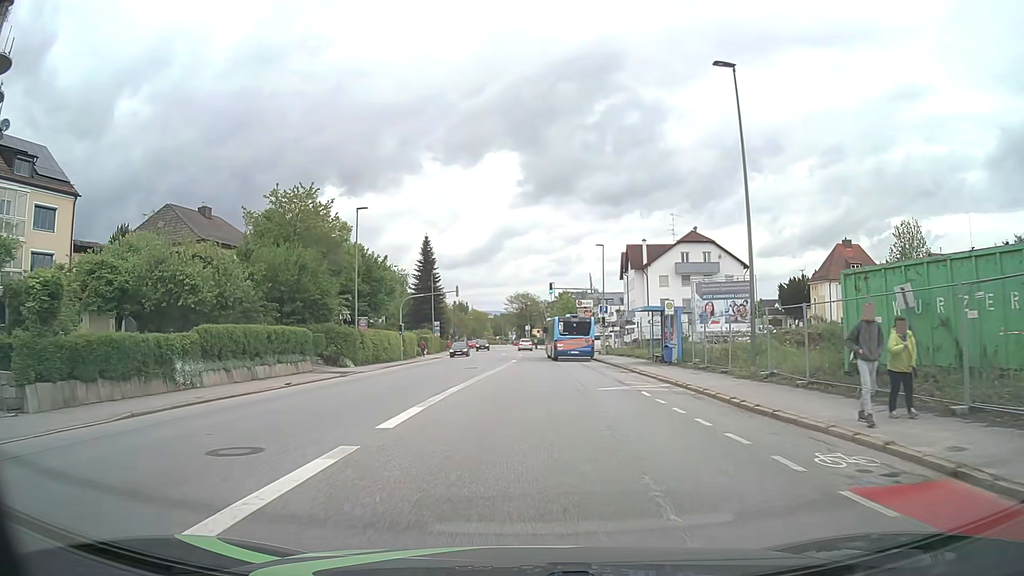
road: tertiary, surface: asphalt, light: Day
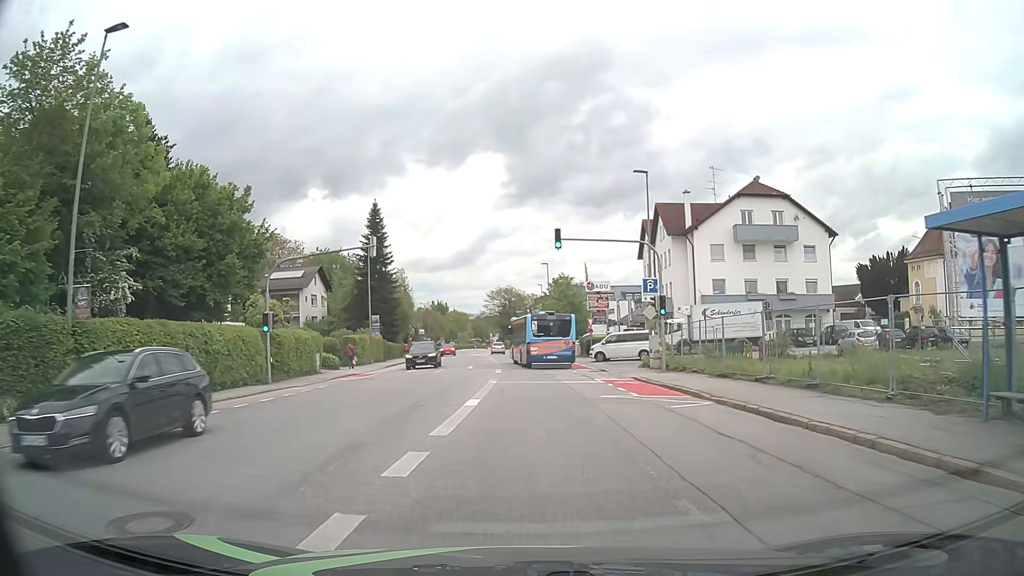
(+0.2, +28.6) m; +1°
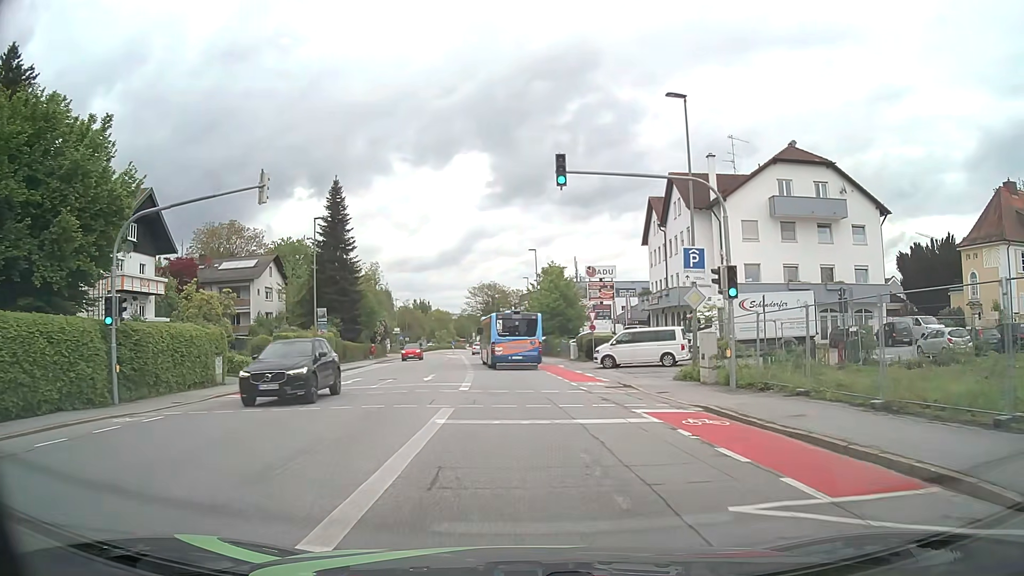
(+0.1, +11.6) m; +1°
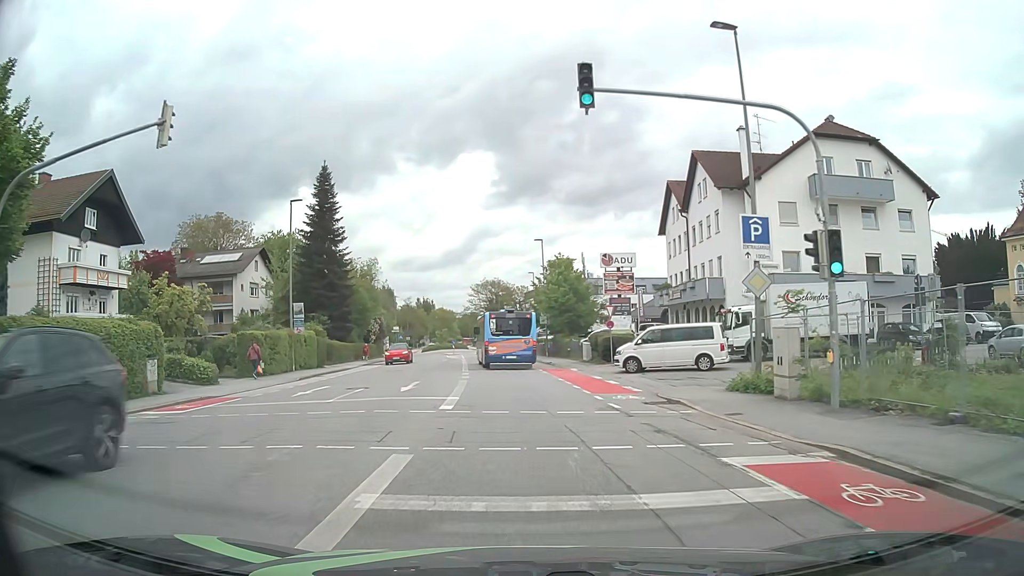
(0.0, +6.0) m; -1°
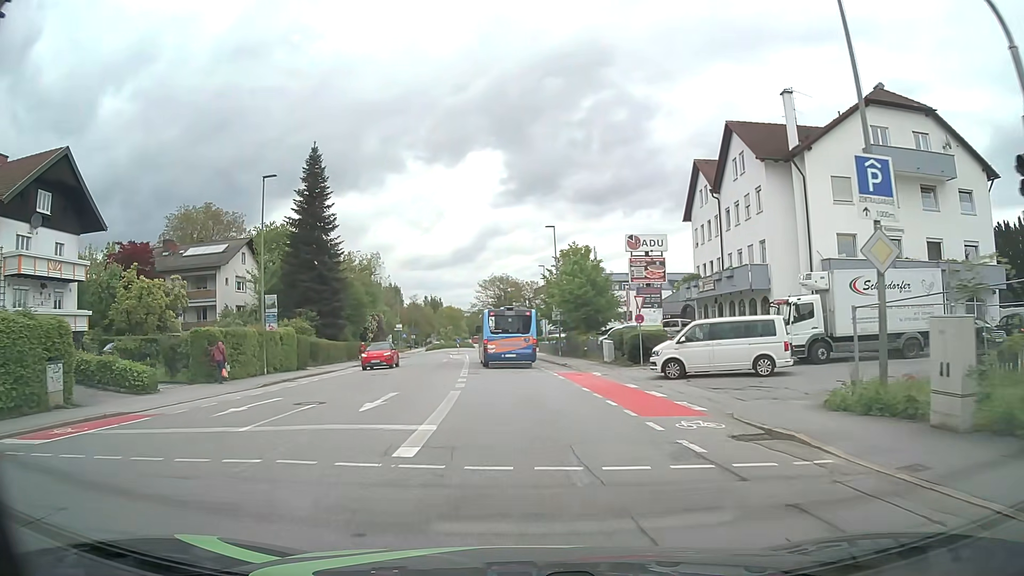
(0.0, +6.1) m; 0°
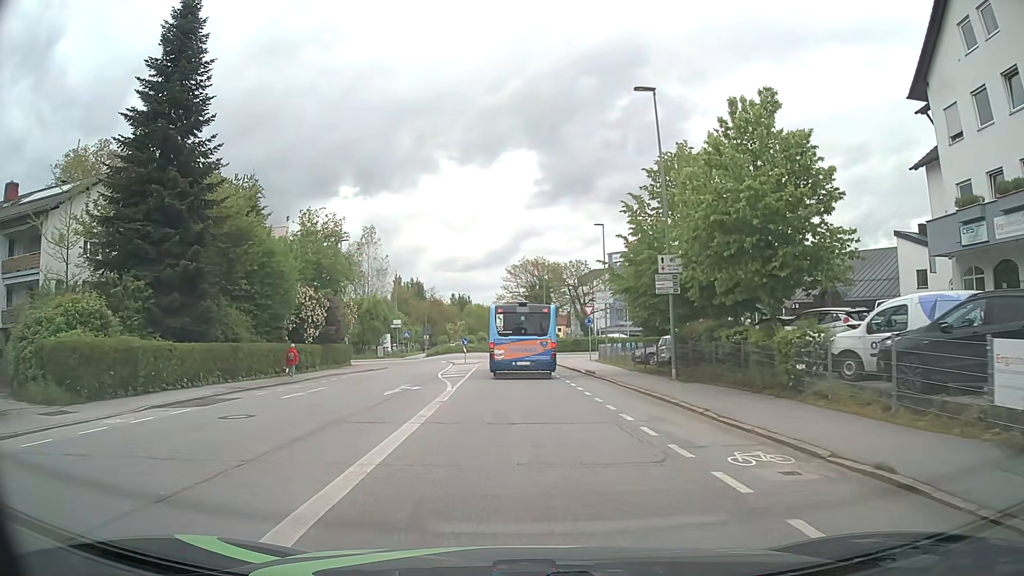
(-0.8, +30.1) m; -2°
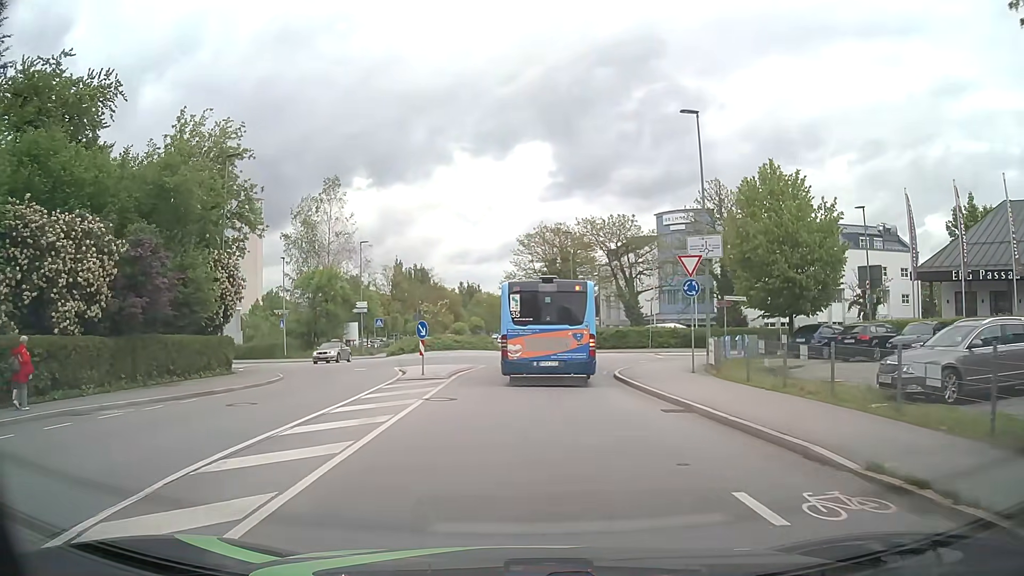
(-0.4, +25.0) m; -2°
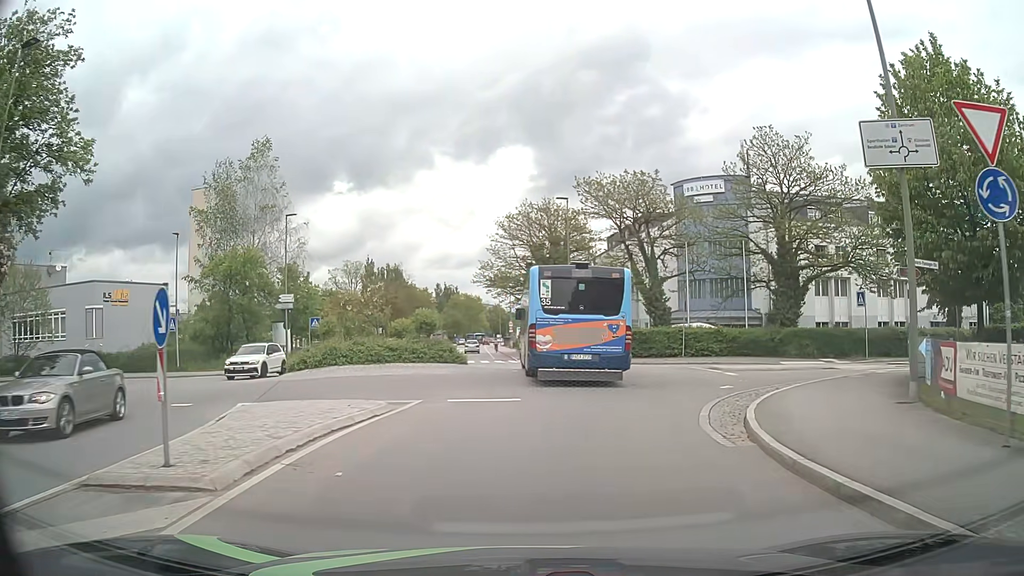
(+0.1, +15.5) m; +1°
(+1, +10) (+2, +20) (+2, +30) (-1, +39) (-3, +49) (-4, +59) (-4, +69) (-5, +79) (-6, +89) (-6, +99) m
